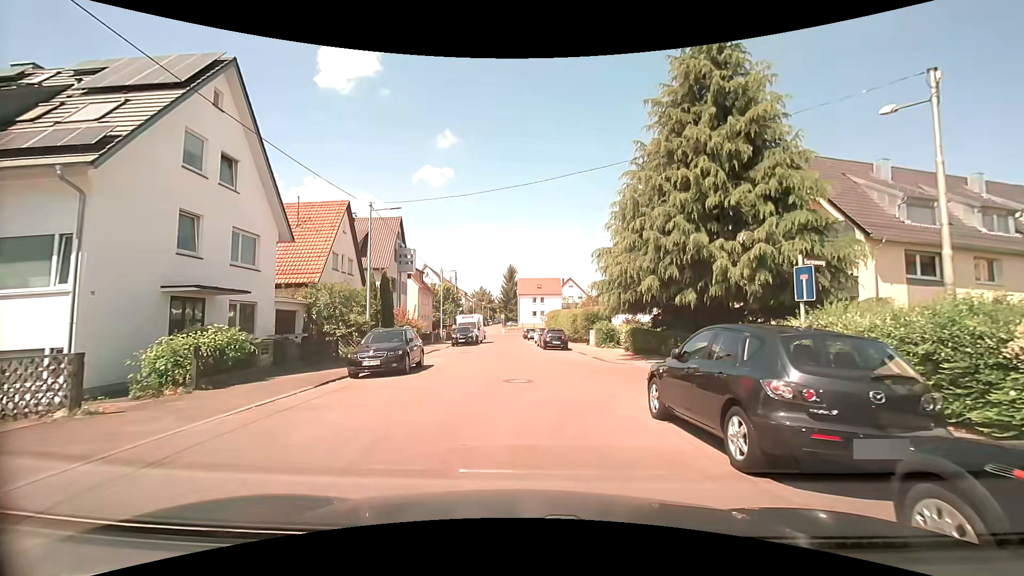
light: Day
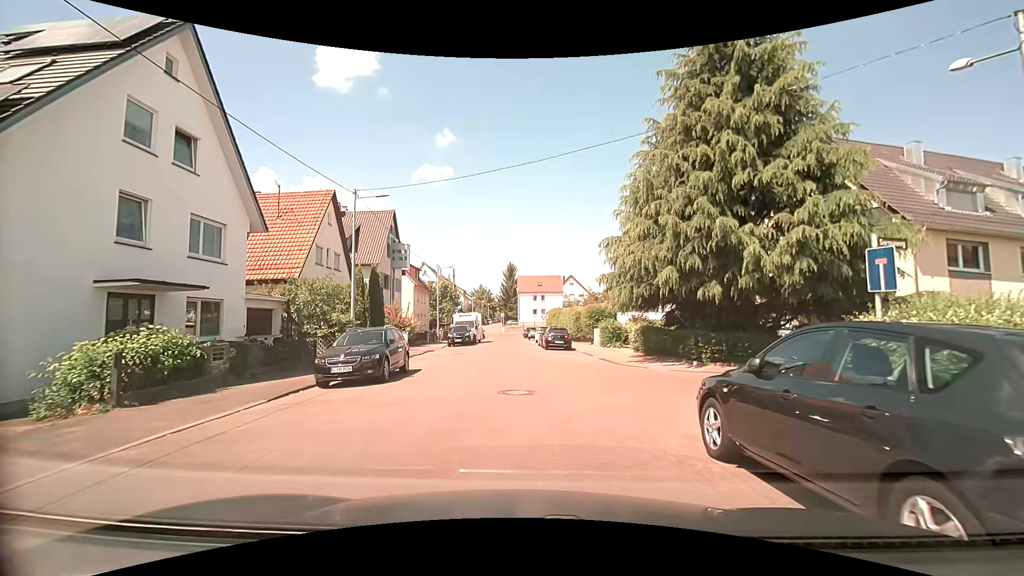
(0.0, +2.3) m; +1°
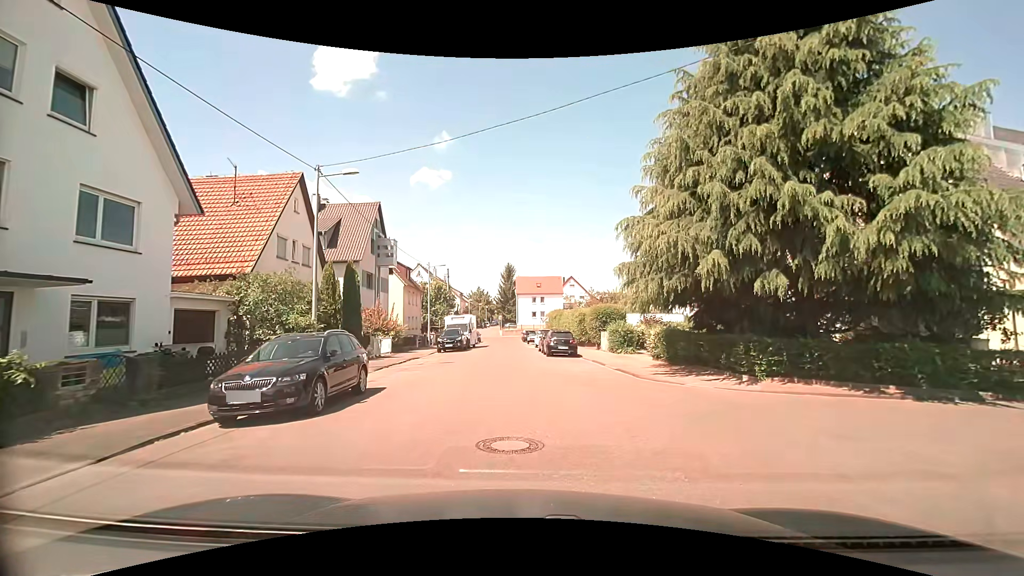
(-0.1, +4.0) m; -1°
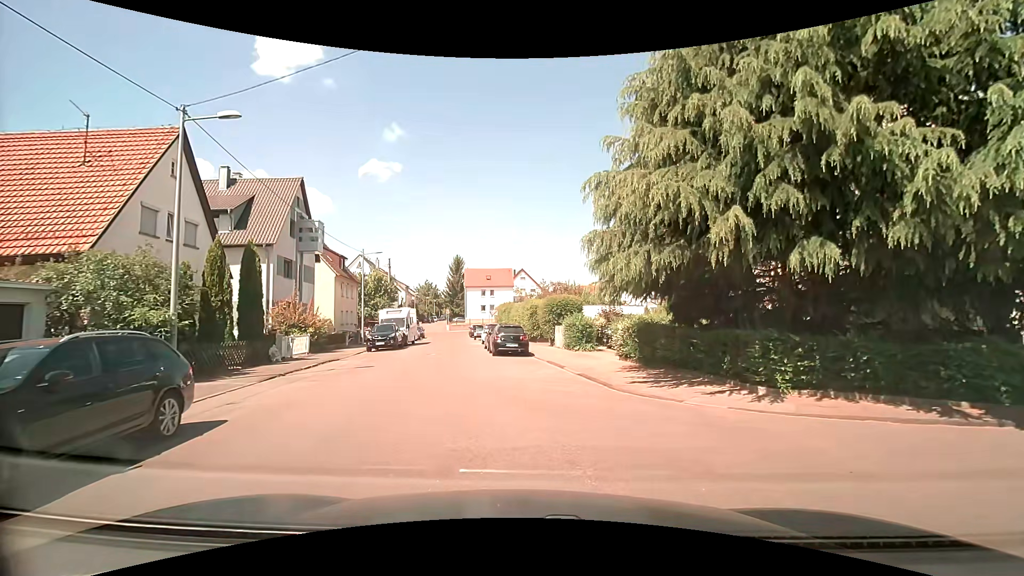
(+0.2, +4.2) m; +5°
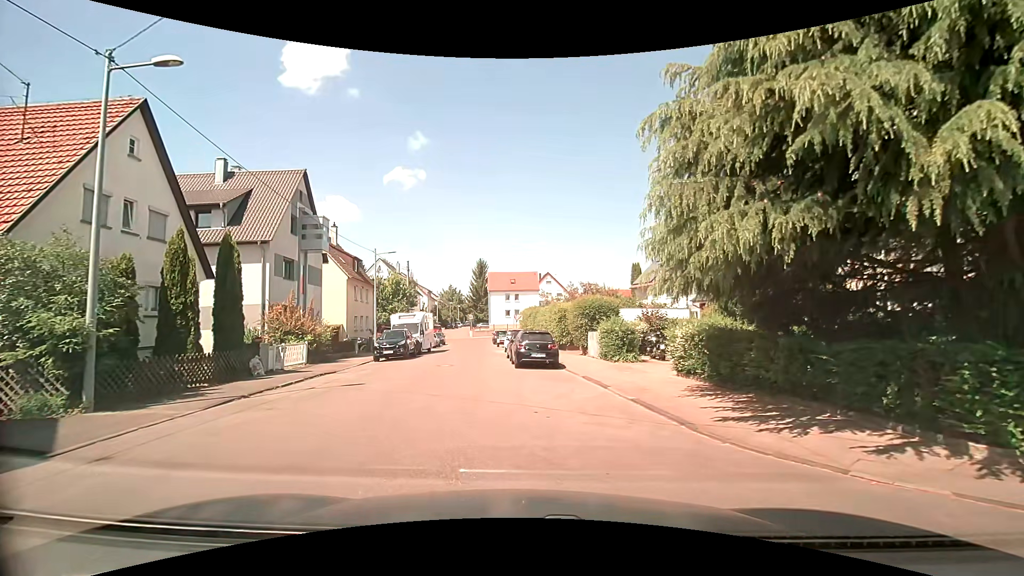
(-0.2, +4.0) m; -1°
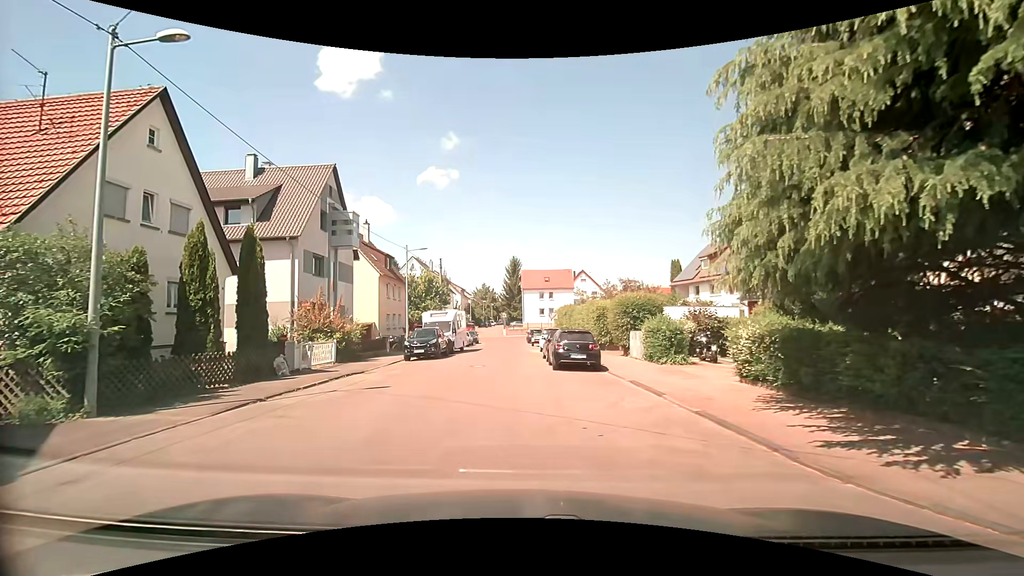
(-0.1, +1.5) m; -6°
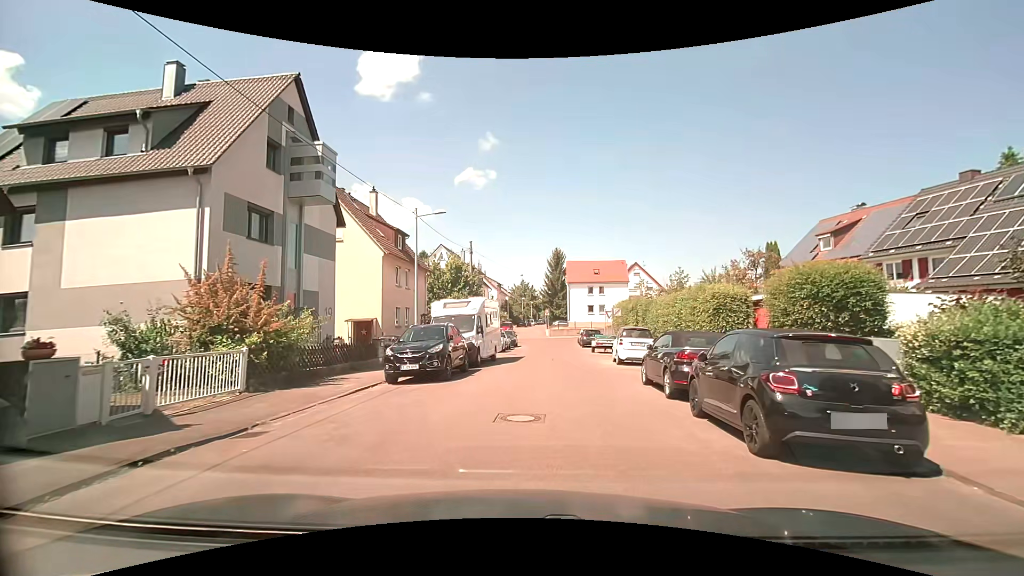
(-1.1, +12.1) m; -4°
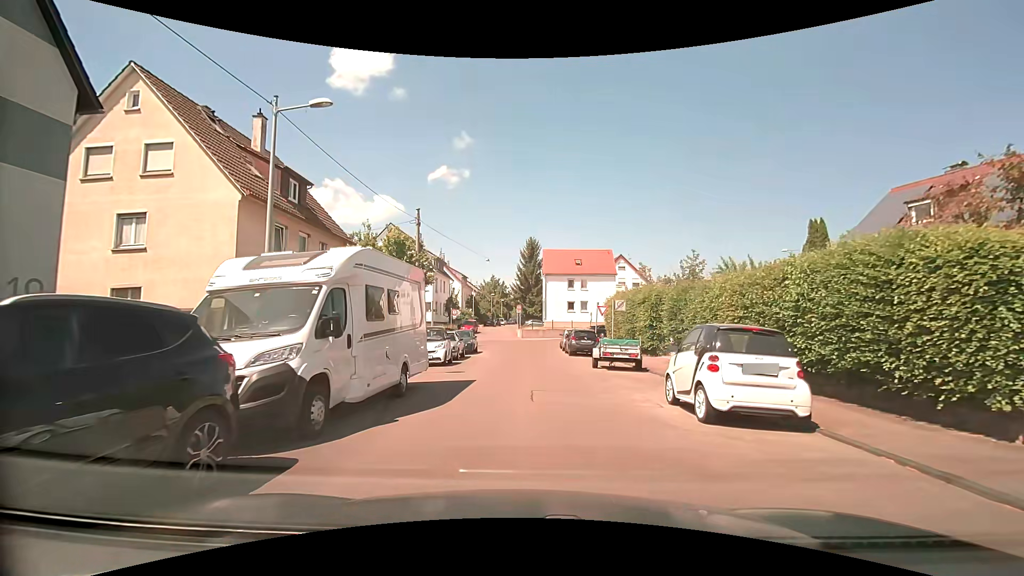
(+0.2, +12.6) m; +3°
